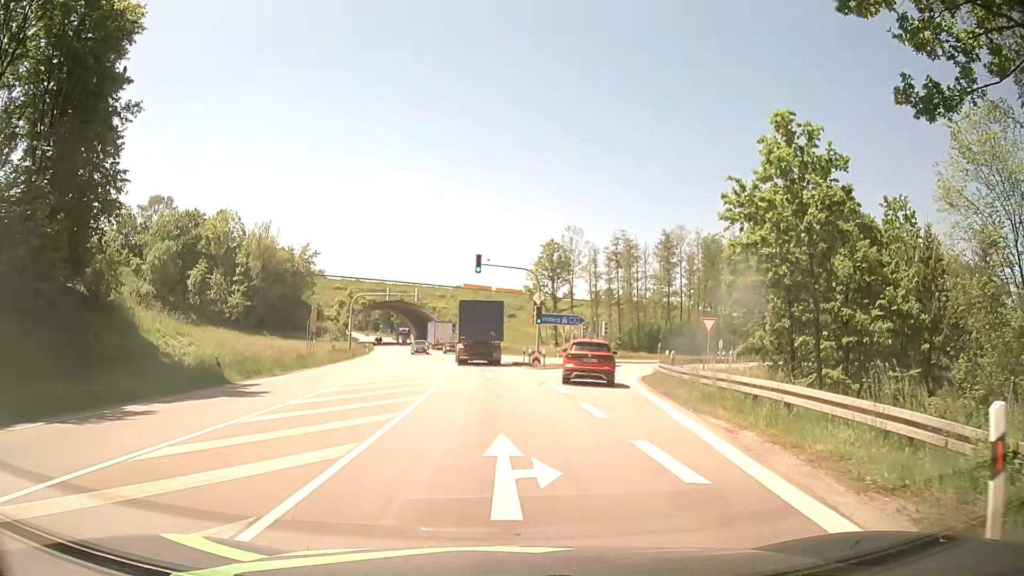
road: primary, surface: asphalt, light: Day
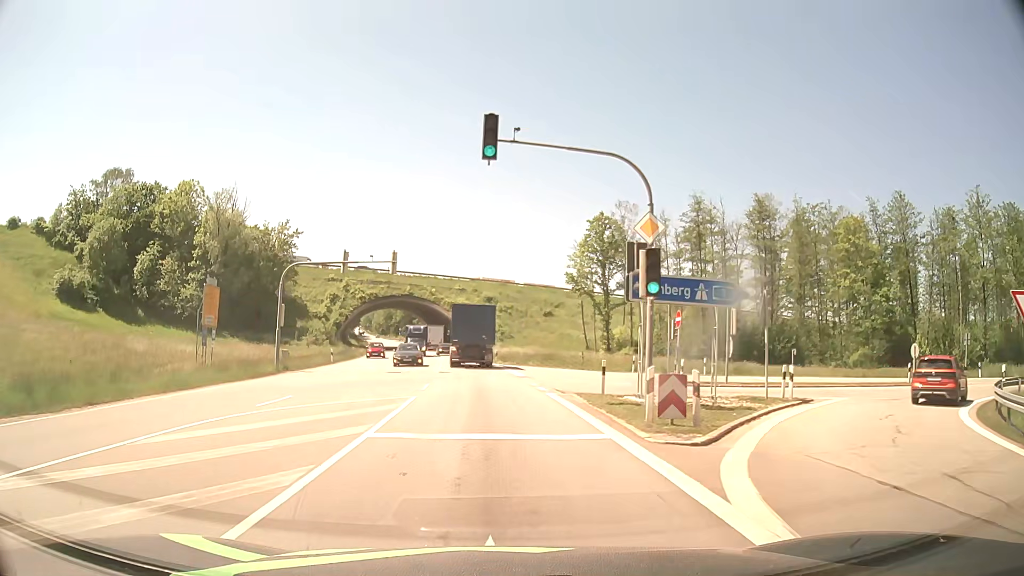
(0.0, +27.1) m; -1°
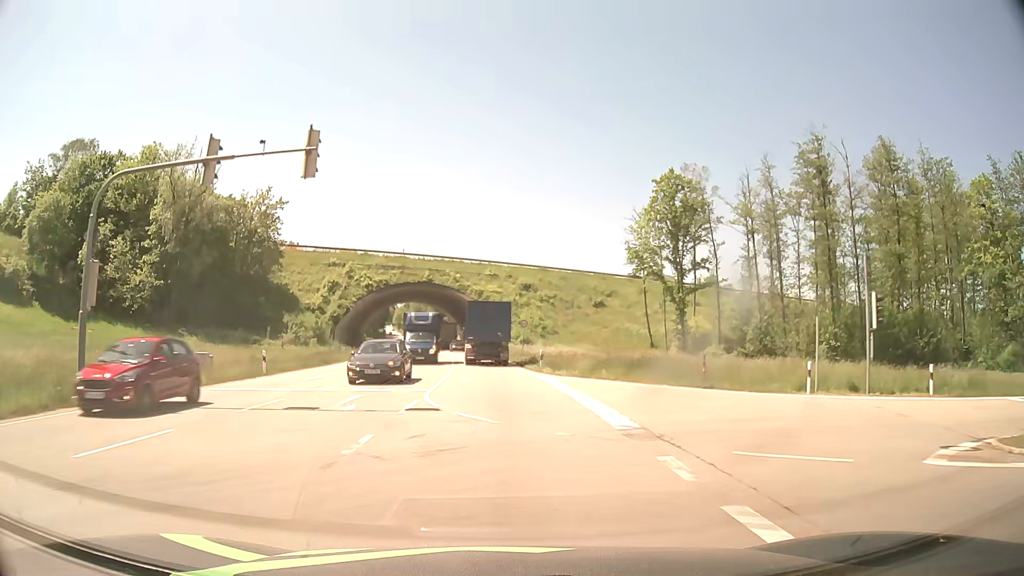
(-0.5, +20.5) m; -3°
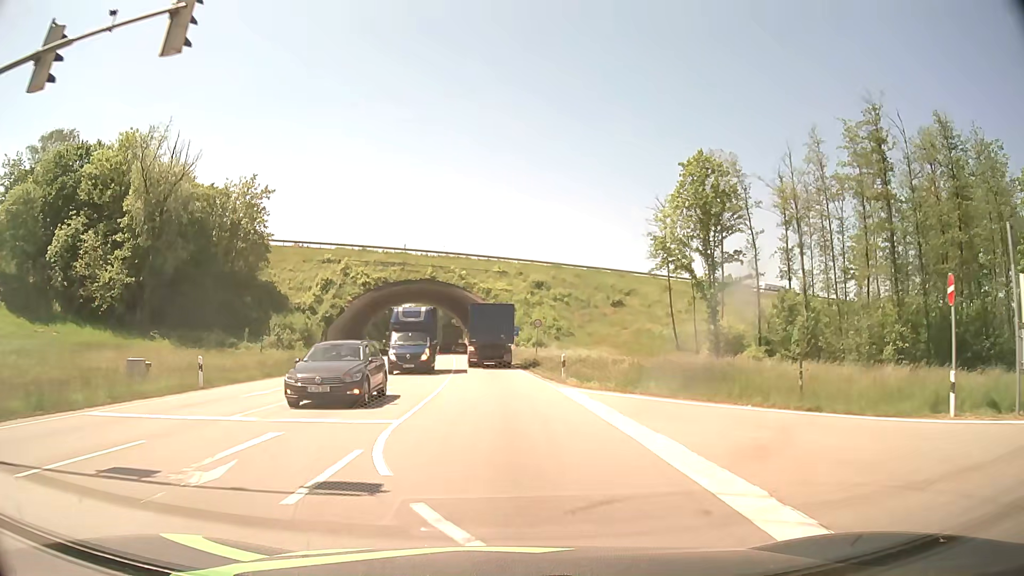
(0.0, +7.4) m; -1°
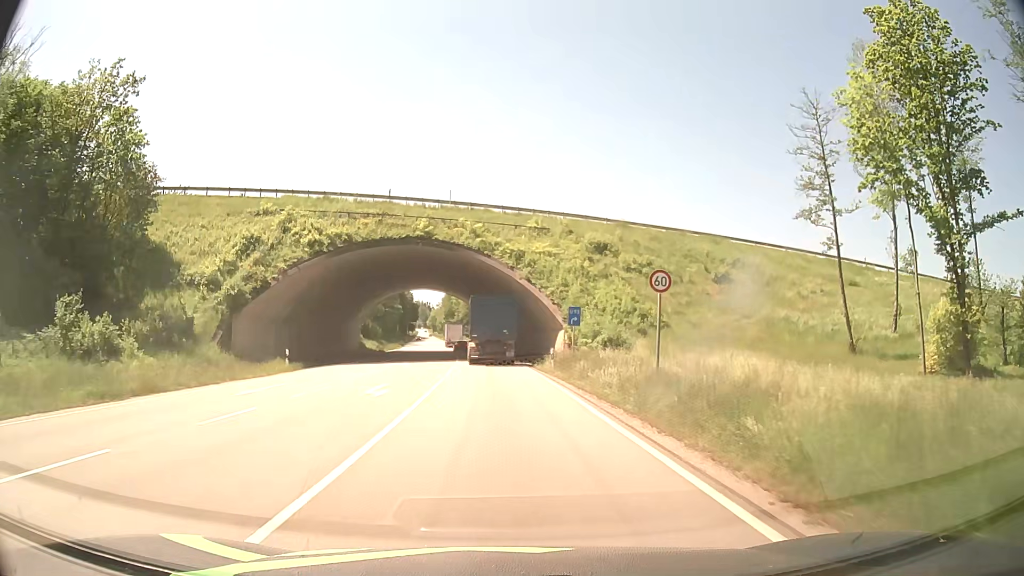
(-0.7, +31.0) m; -3°
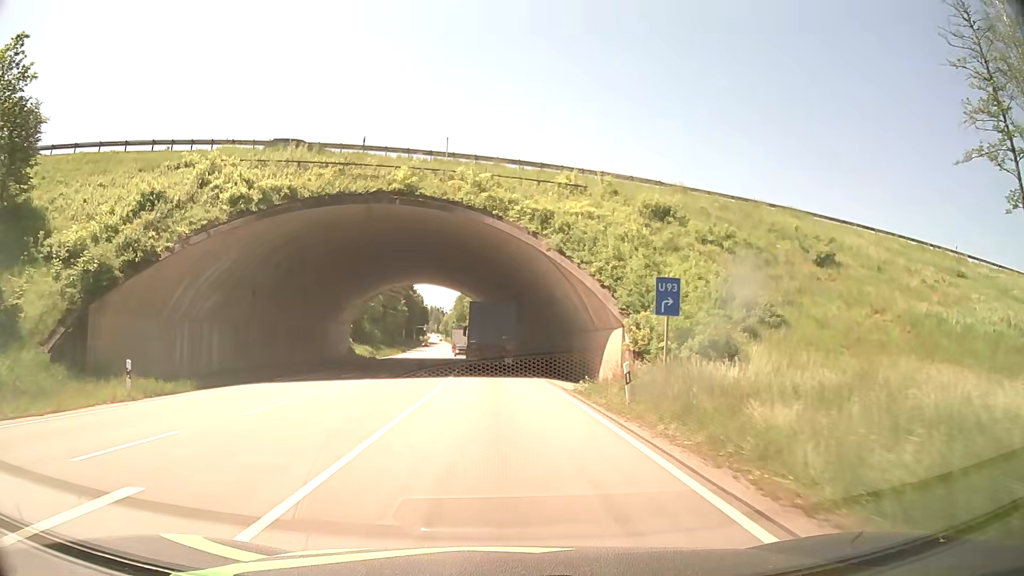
(-0.2, +16.0) m; -1°
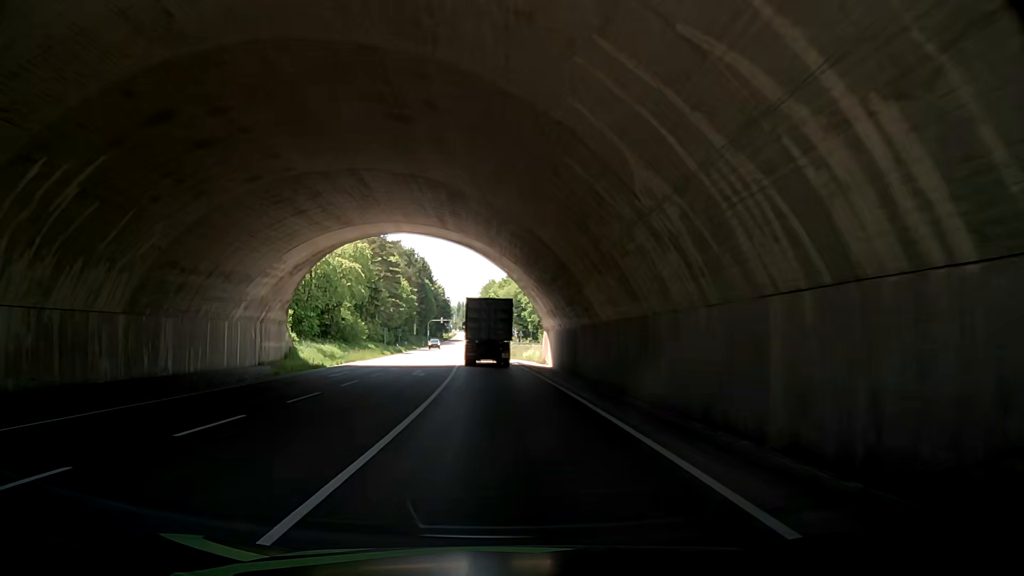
(-1.0, +33.6) m; -4°
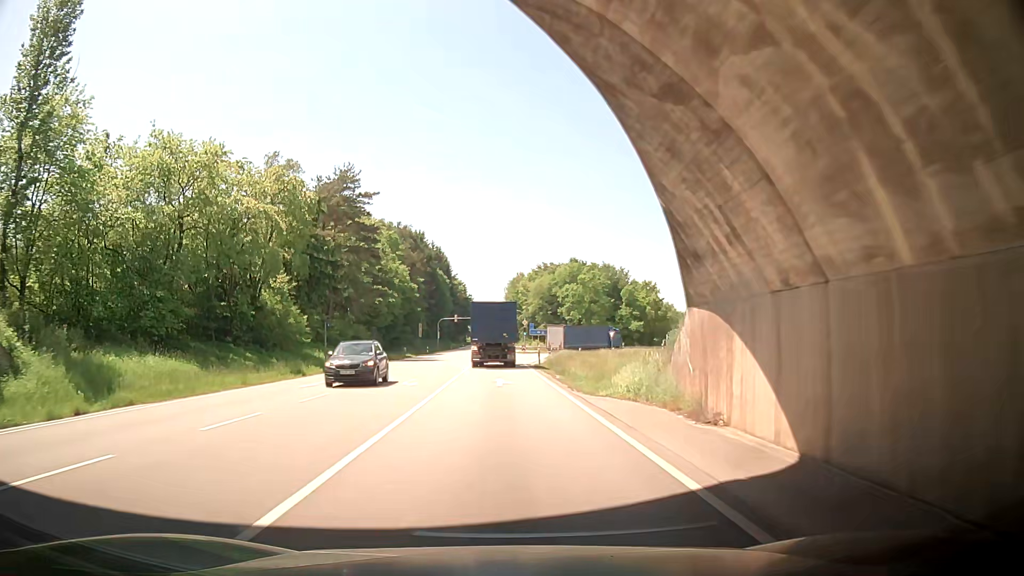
(-1.6, +35.1) m; -3°
(0, +10) (0, +20) (0, +30) (+1, +40) (+1, +50) (+1, +60) (+1, +70) (+1, +80) (+1, +90) (+1, +100) m
